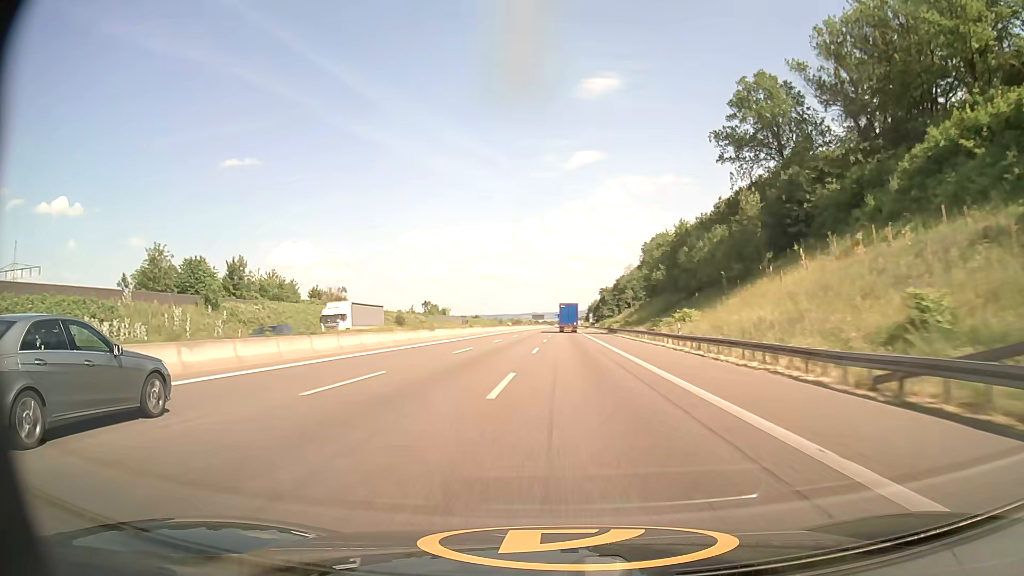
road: motorway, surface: asphalt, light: Day
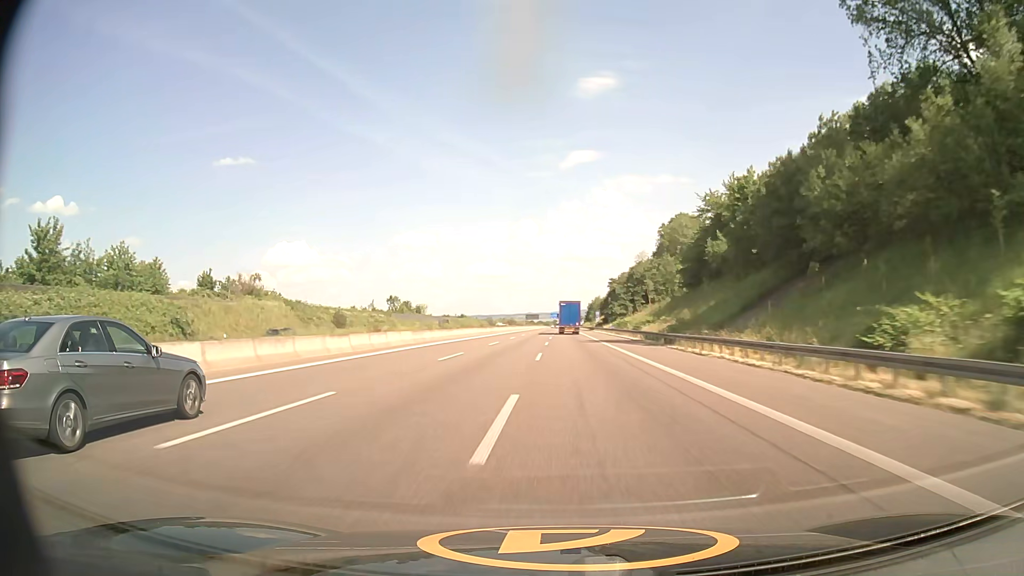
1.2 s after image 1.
(0.0, +41.2) m; 0°
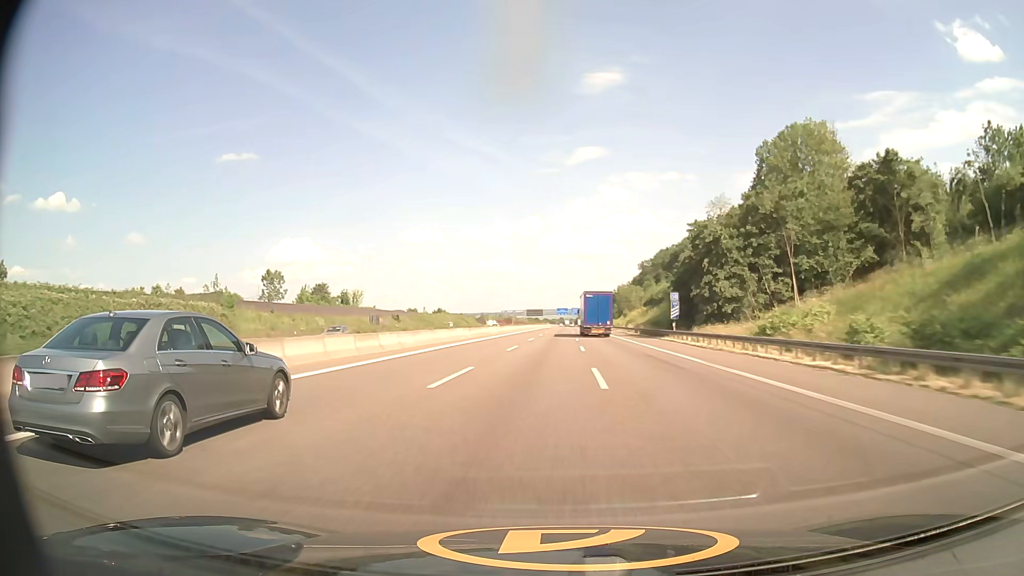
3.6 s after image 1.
(-0.6, +82.2) m; -1°
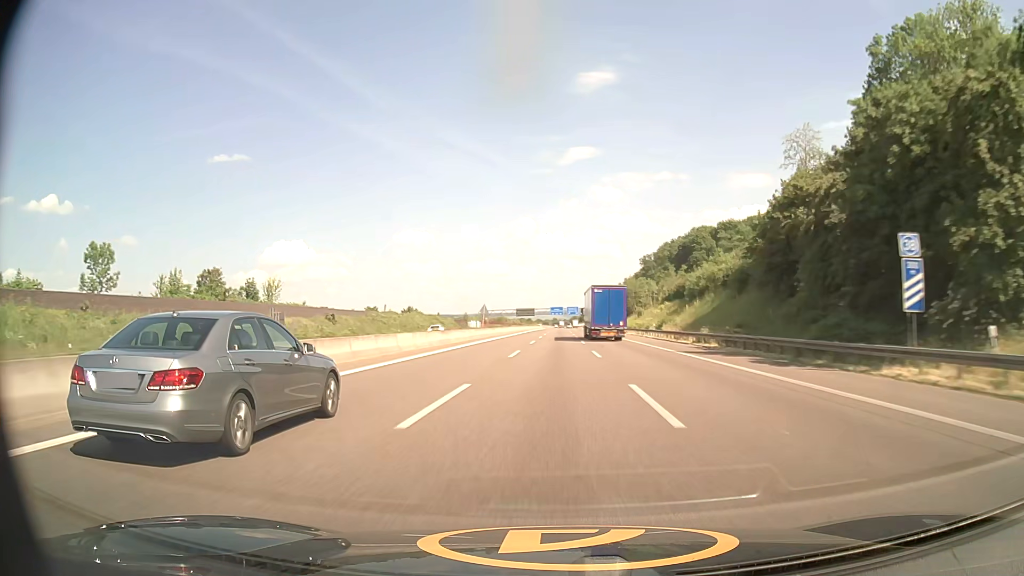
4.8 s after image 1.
(+0.2, +40.7) m; +1°
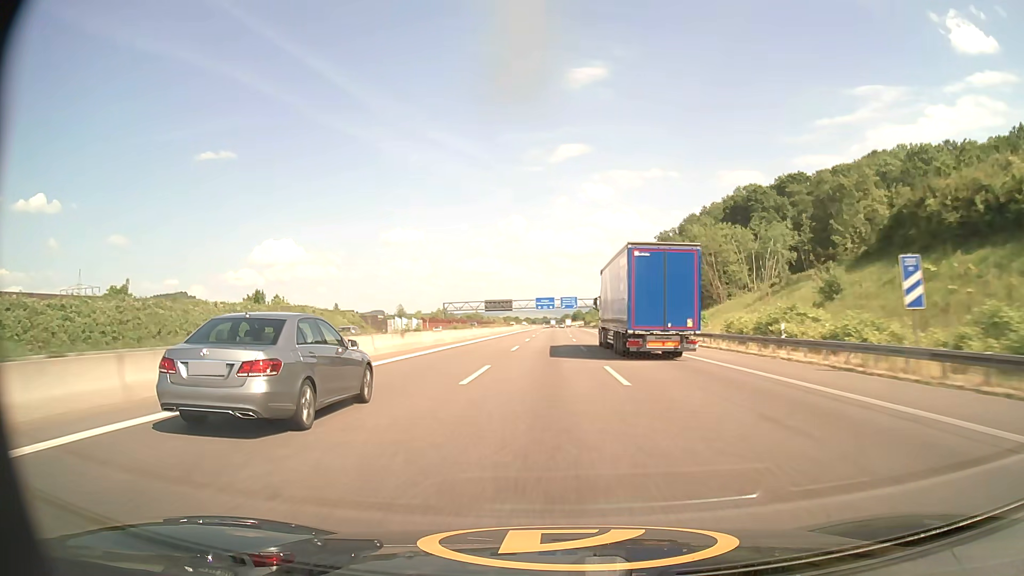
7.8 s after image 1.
(+1.4, +101.1) m; +1°
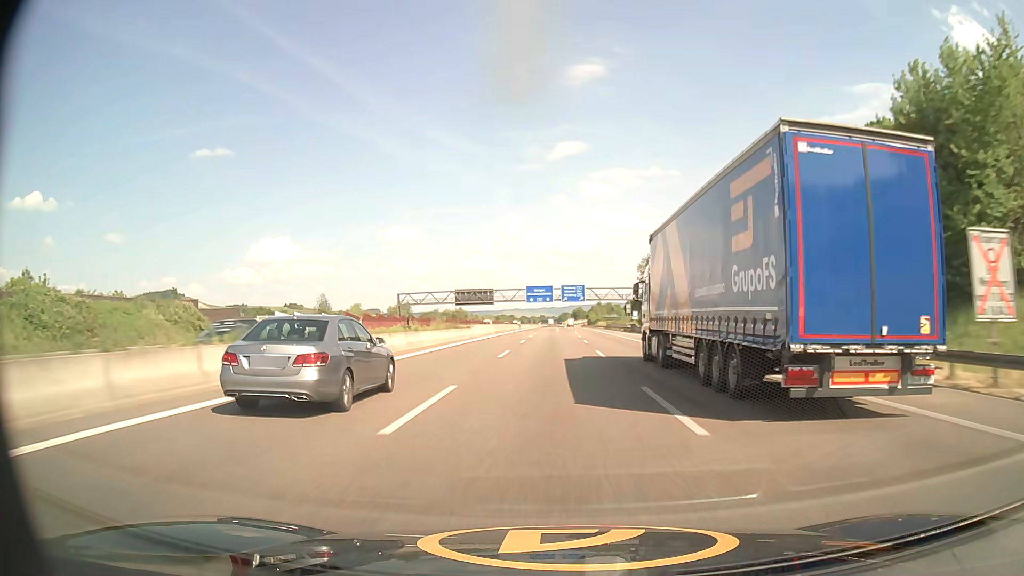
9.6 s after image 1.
(-0.1, +60.0) m; 0°
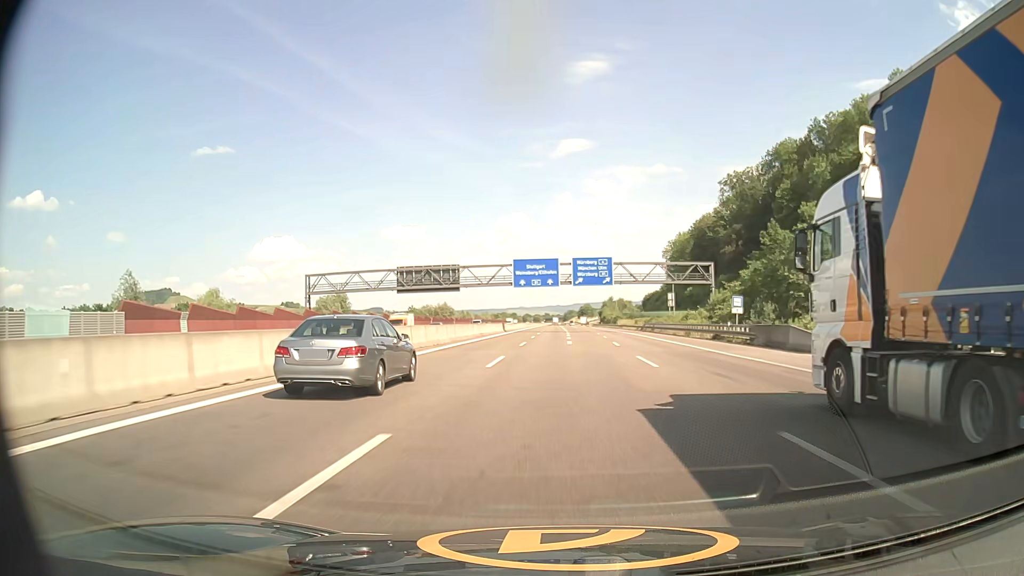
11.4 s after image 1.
(0.0, +59.7) m; 0°
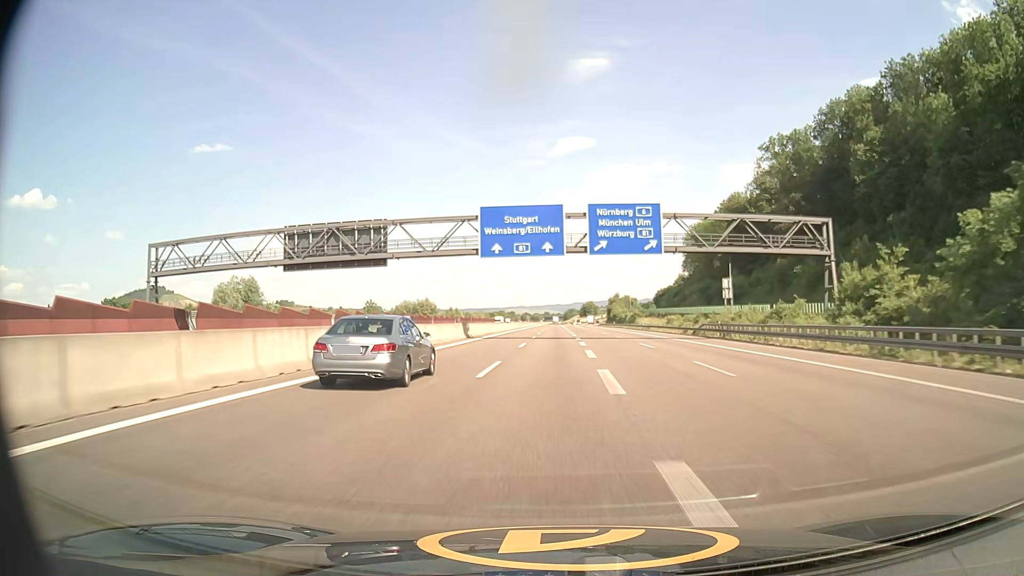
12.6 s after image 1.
(0.0, +39.5) m; 0°
(0, +10) (0, +20) (0, +30) (0, +40) (0, +50) (0, +60) (0, +70) (0, +80) (0, +90) (0, +100) m
